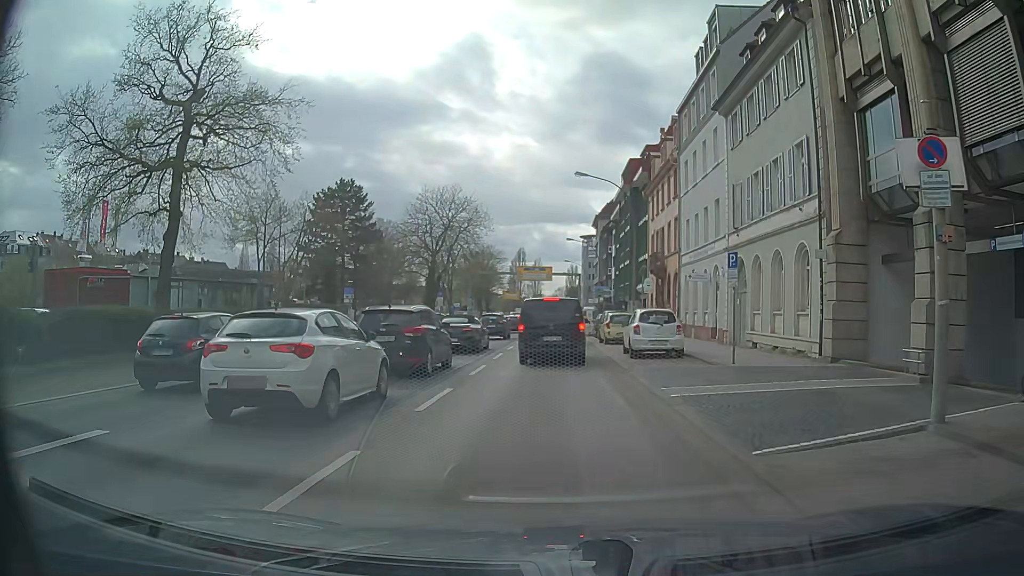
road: primary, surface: asphalt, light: Day
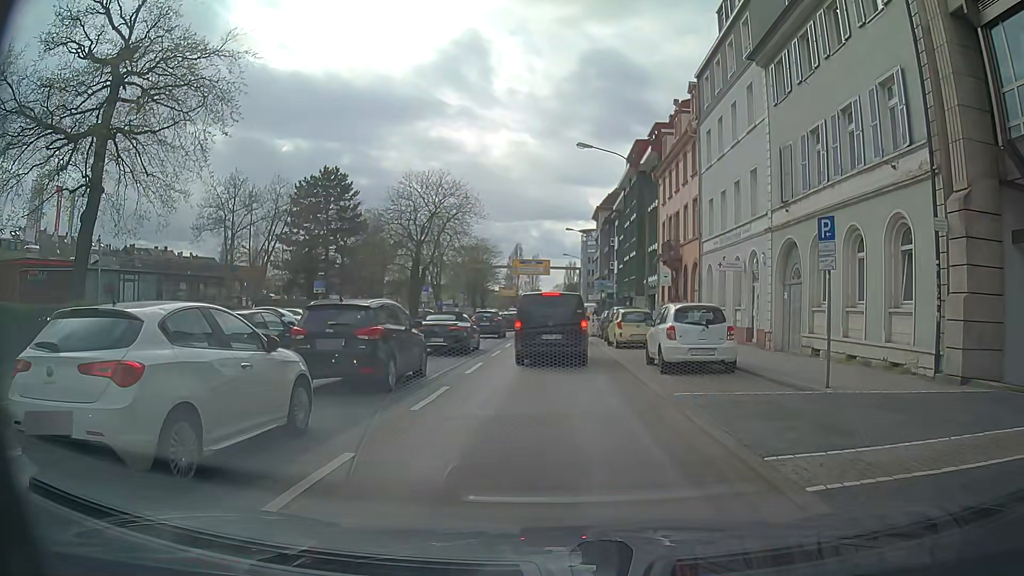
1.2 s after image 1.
(0.0, +6.3) m; +1°
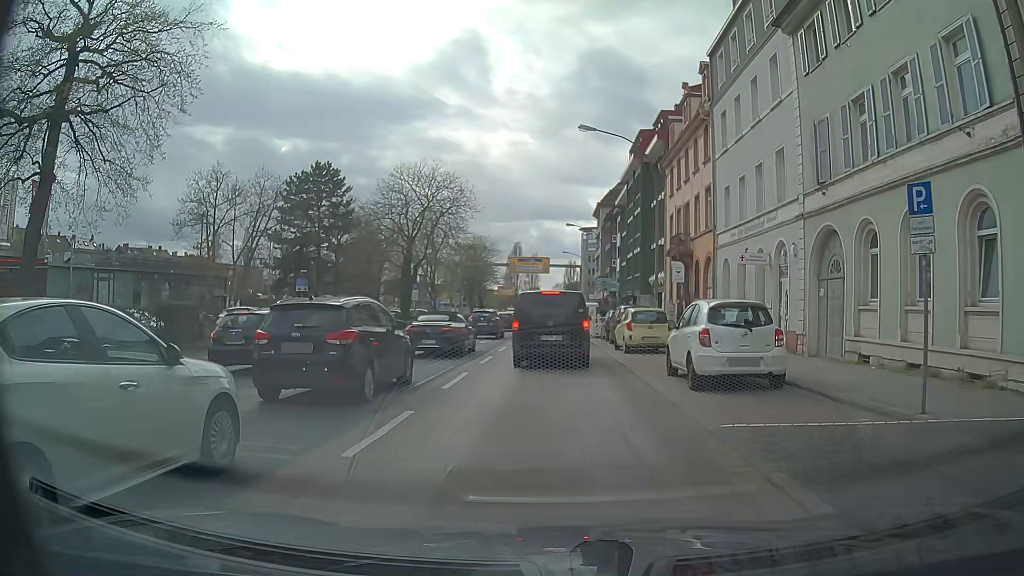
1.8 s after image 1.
(0.0, +3.2) m; -1°
